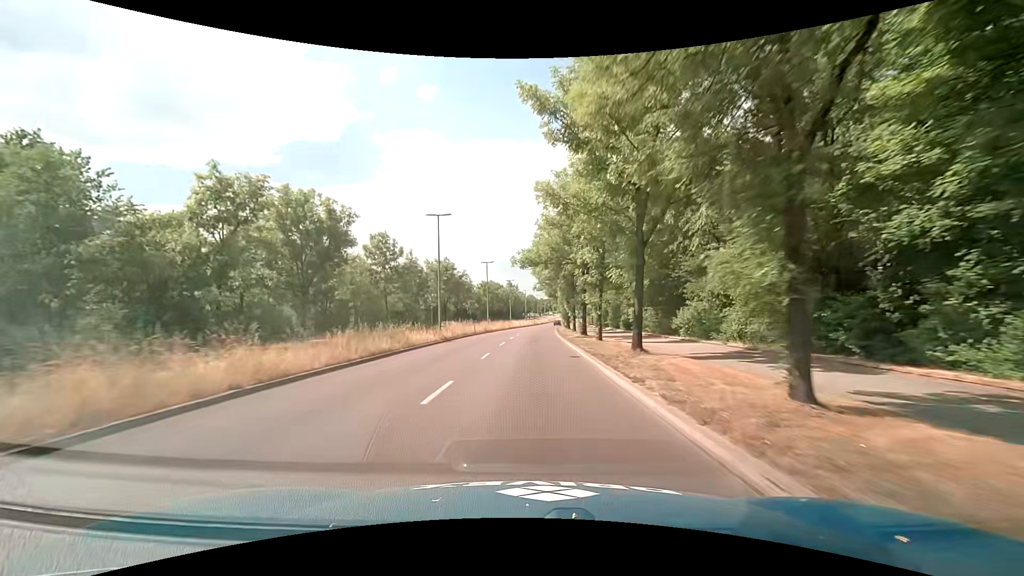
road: primary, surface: asphalt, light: Day
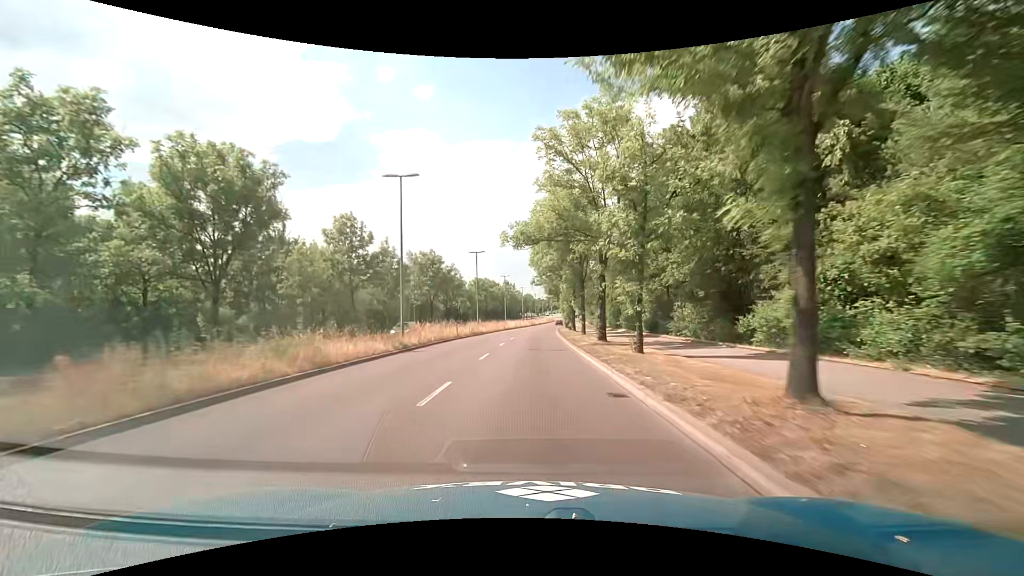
(0.0, +9.2) m; 0°
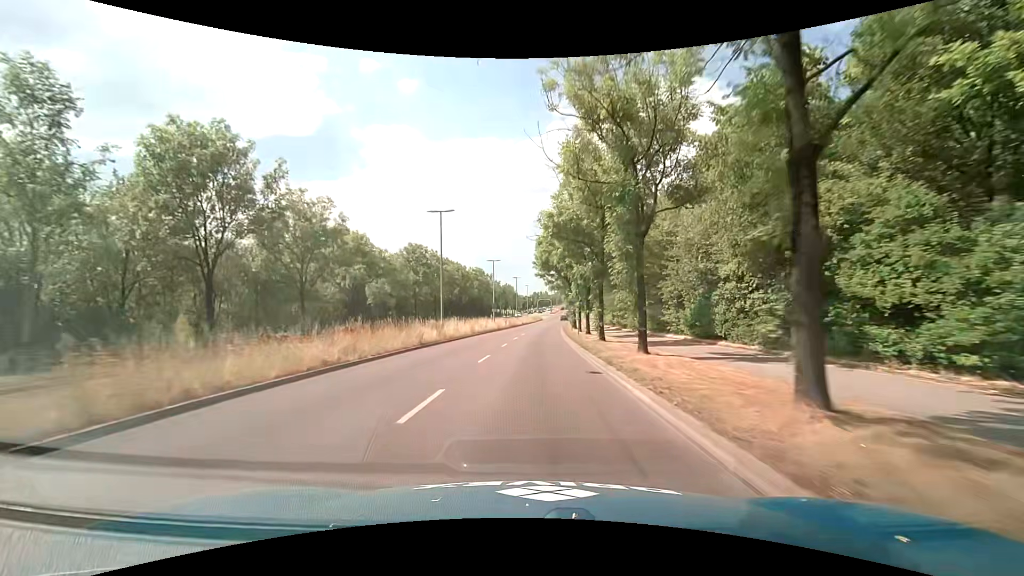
(+0.6, +46.3) m; +2°
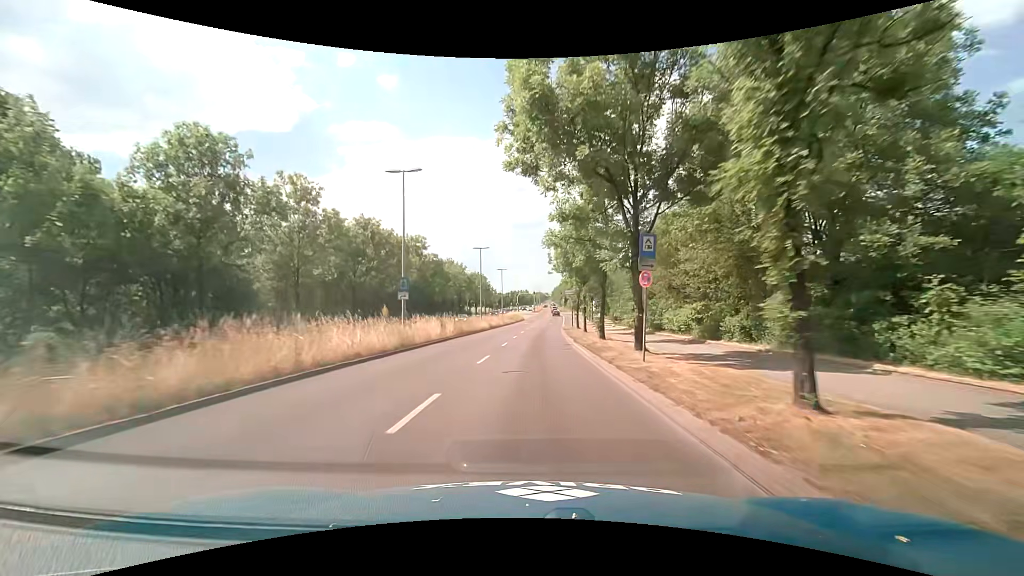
(+0.7, +36.6) m; +2°
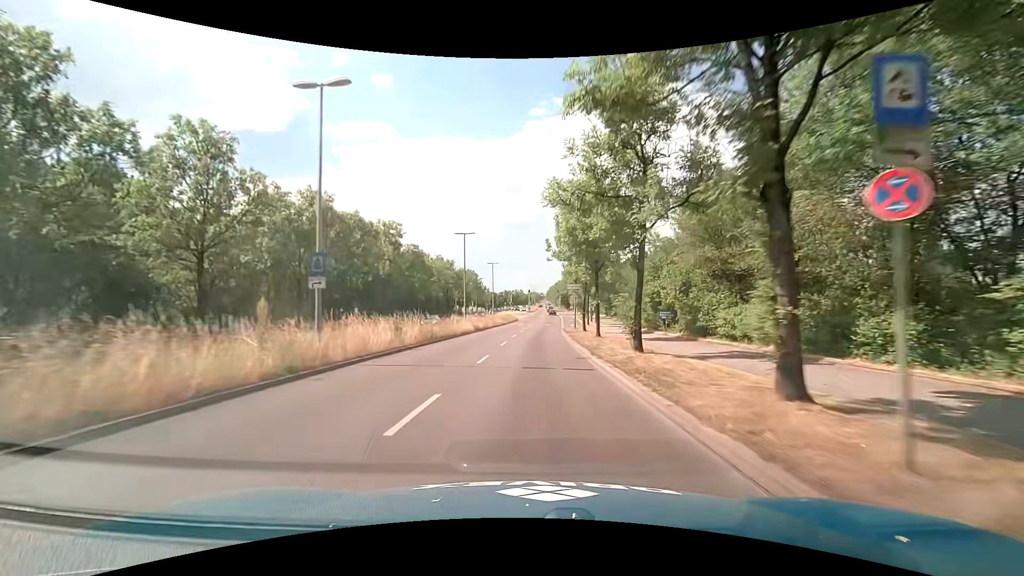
(+0.1, +9.0) m; 0°
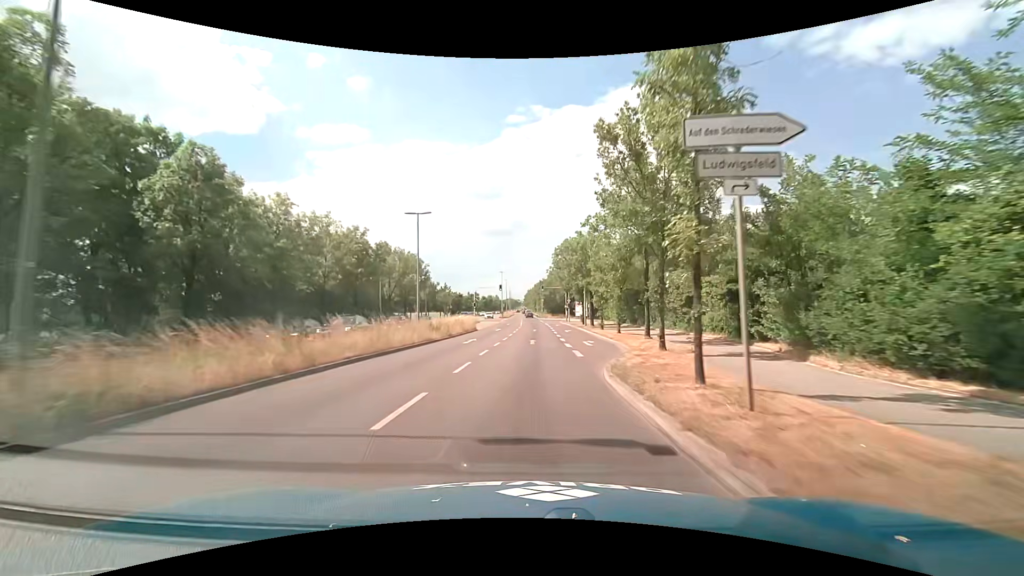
(+1.0, +36.0) m; +3°
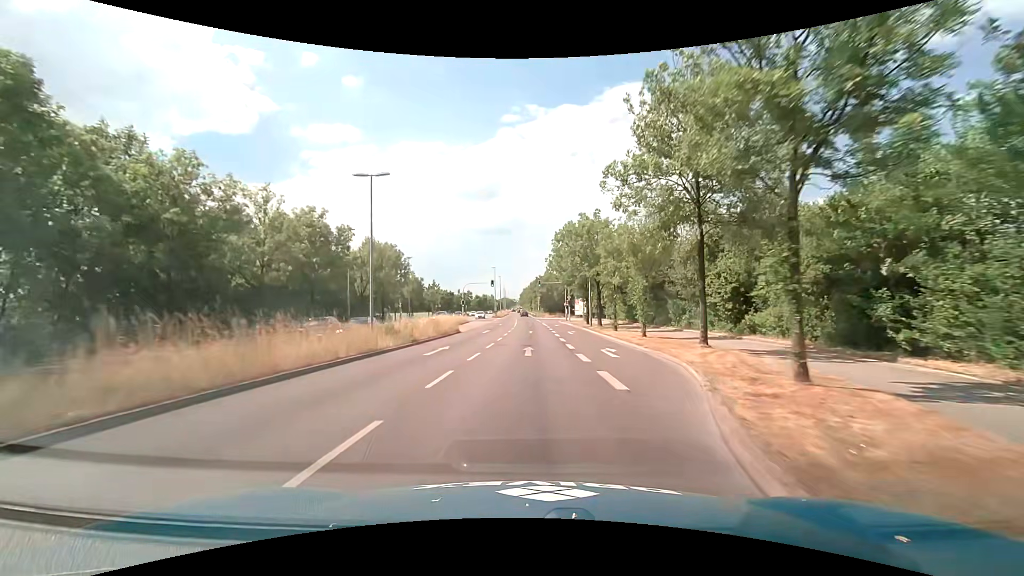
(+0.1, +9.0) m; +1°
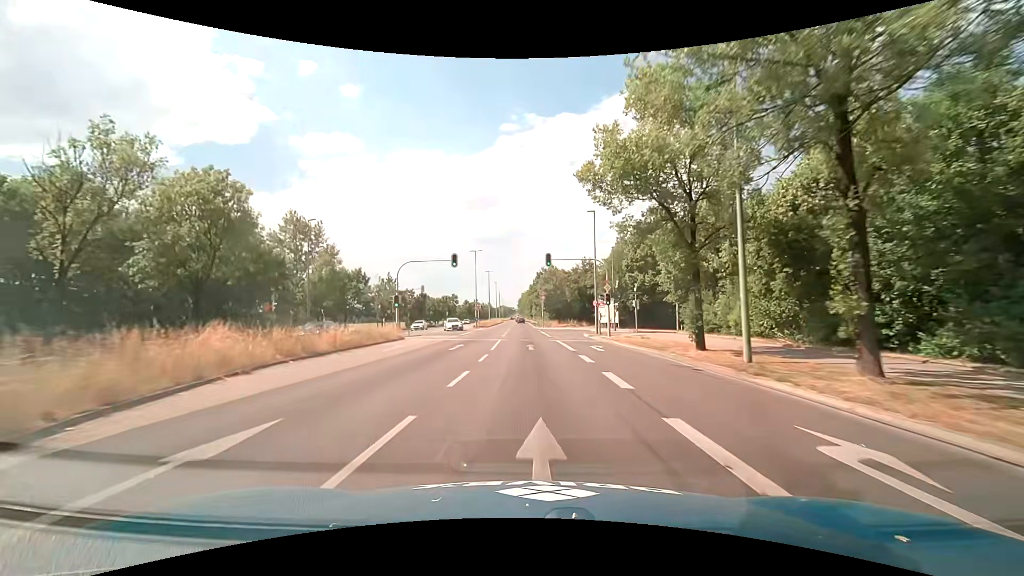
(0.0, +35.6) m; 0°
(0, +10) (0, +20) (0, +30) (0, +40) (-1, +50) (-1, +60) (-1, +70) (-1, +80) (-1, +90) (-1, +100) m
